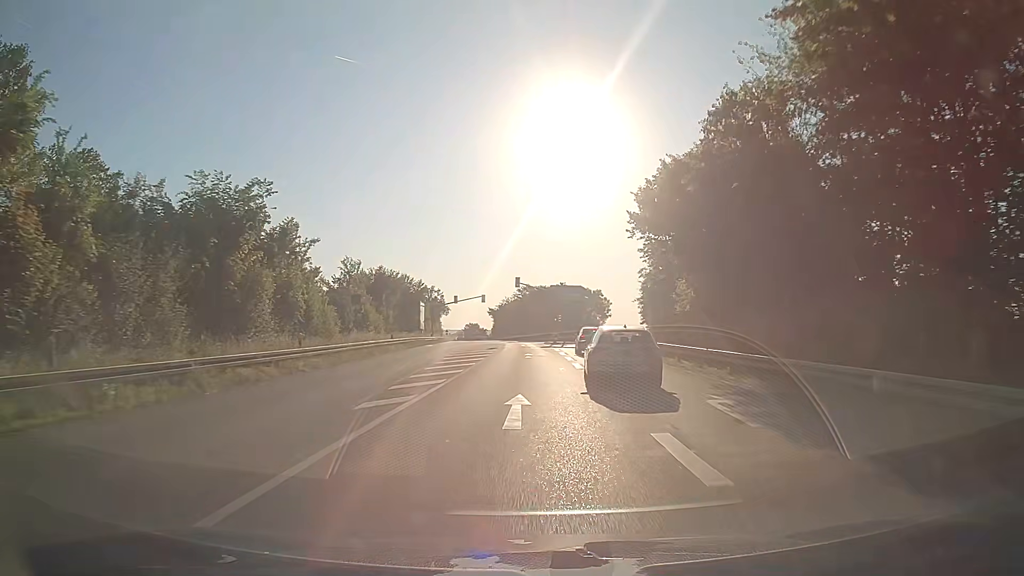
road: primary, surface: asphalt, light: Day
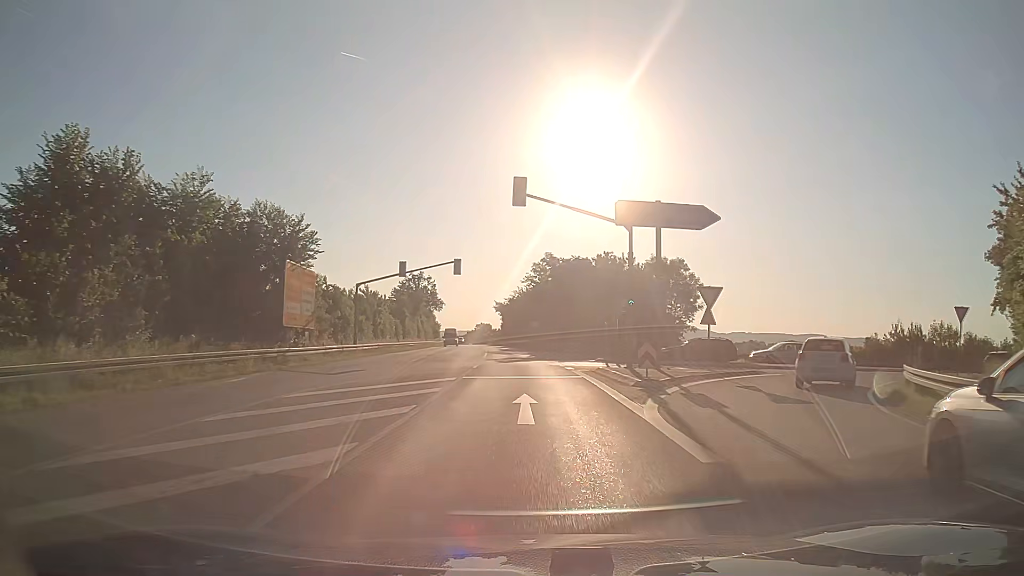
(-0.2, +46.3) m; -2°
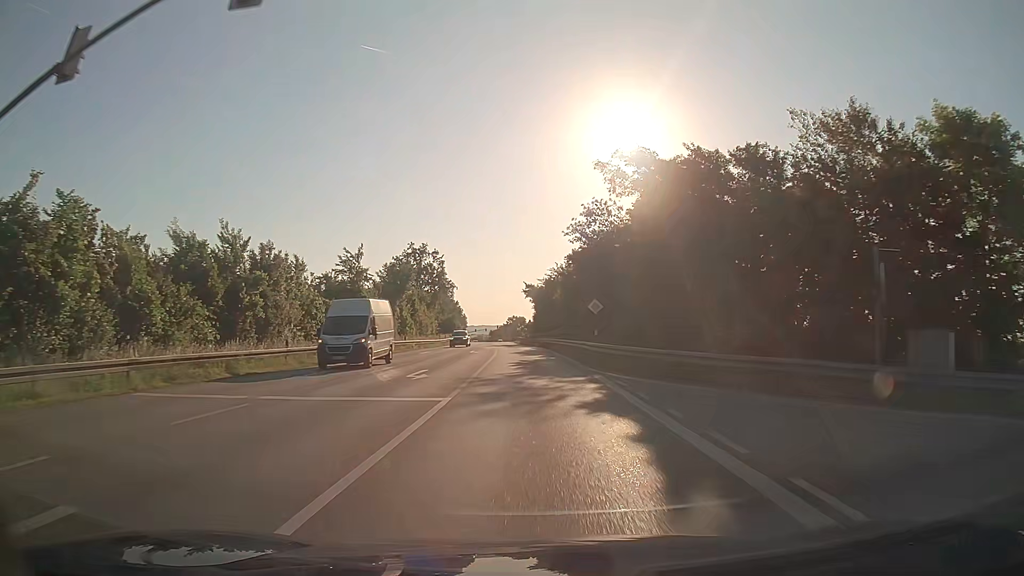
(-0.9, +37.0) m; -3°
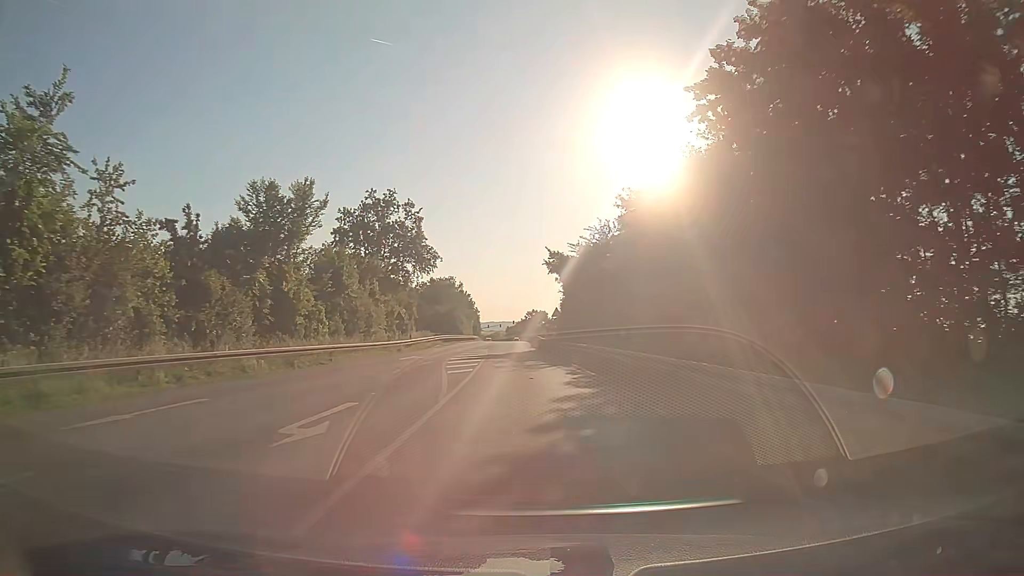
(-0.6, +37.1) m; -2°
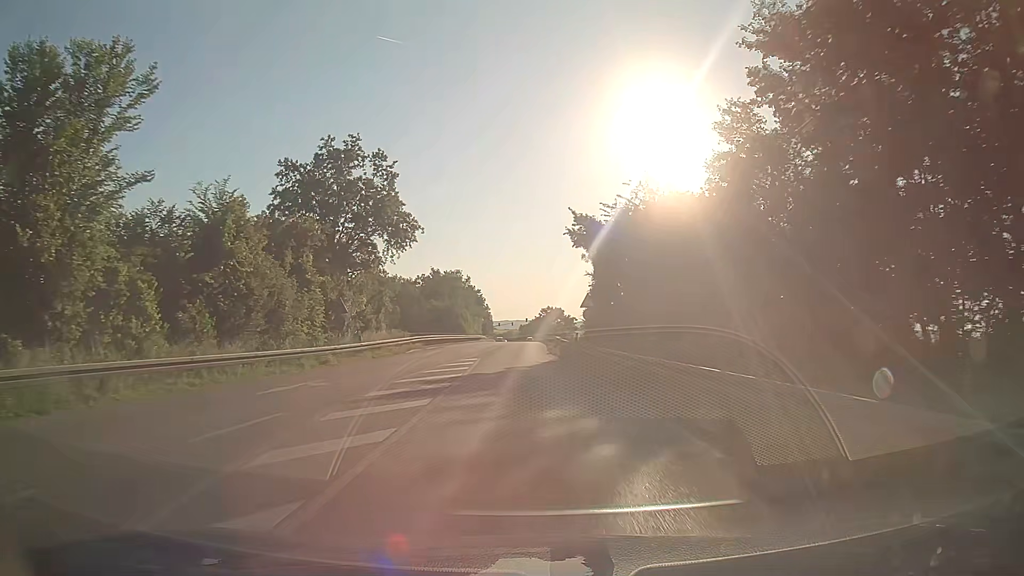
(0.0, +18.6) m; -1°
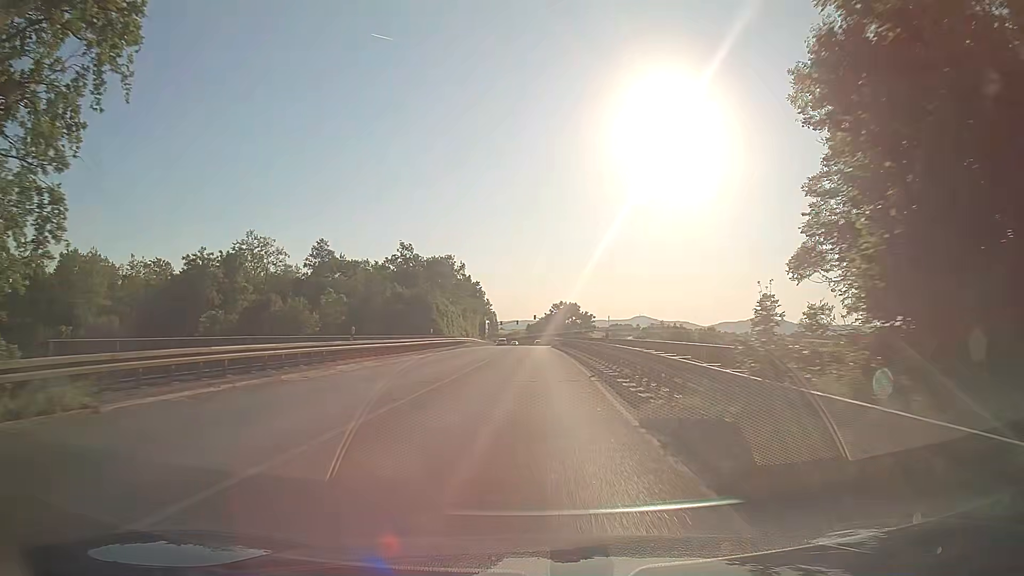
(-0.2, +37.7) m; 0°
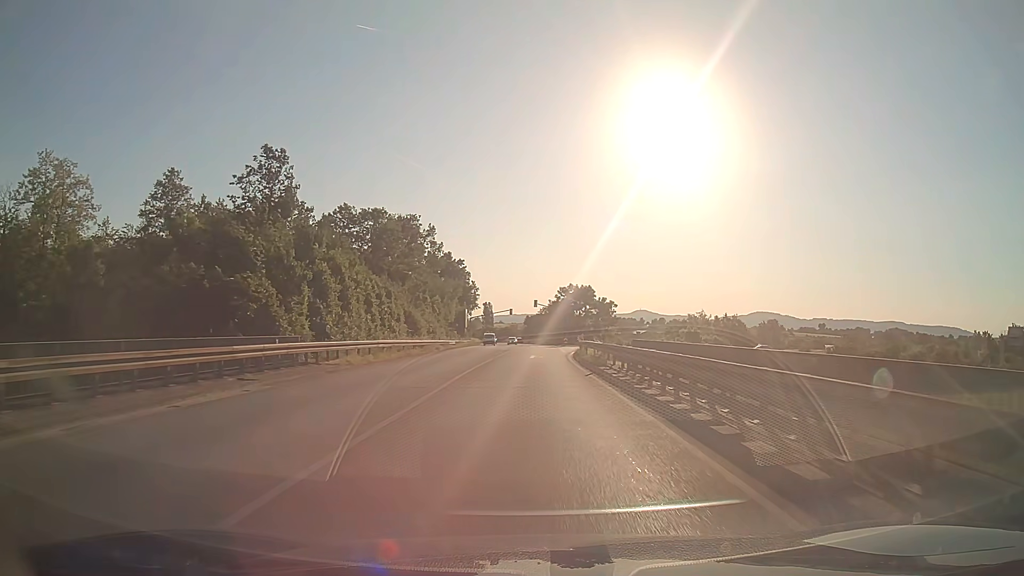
(-0.2, +47.5) m; 0°
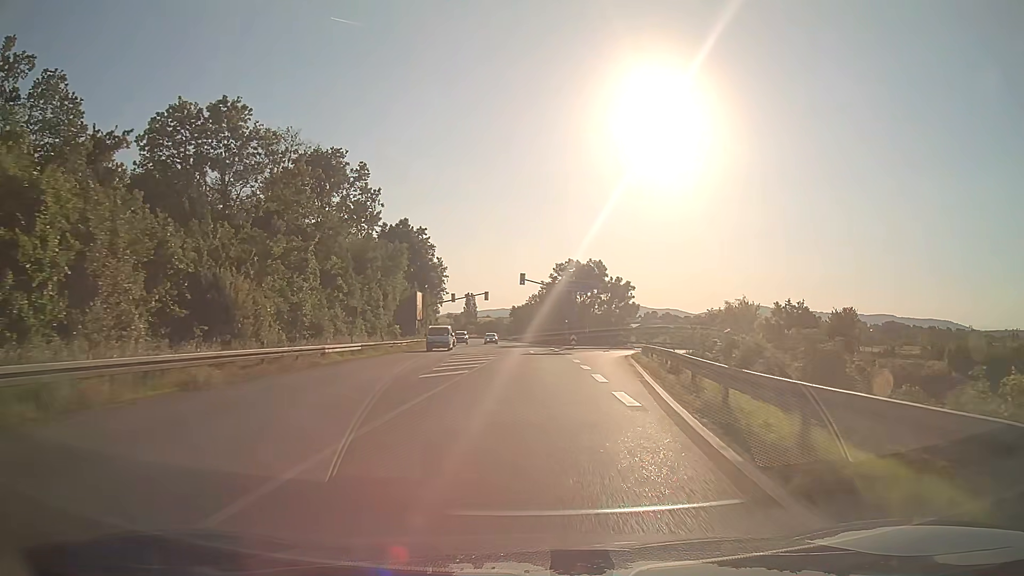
(+0.2, +38.1) m; +1°
(0, +10) (0, +20) (0, +30) (0, +40) (0, +50) (-1, +60) (-1, +70) (-2, +80) (-2, +90) (-3, +100) m
